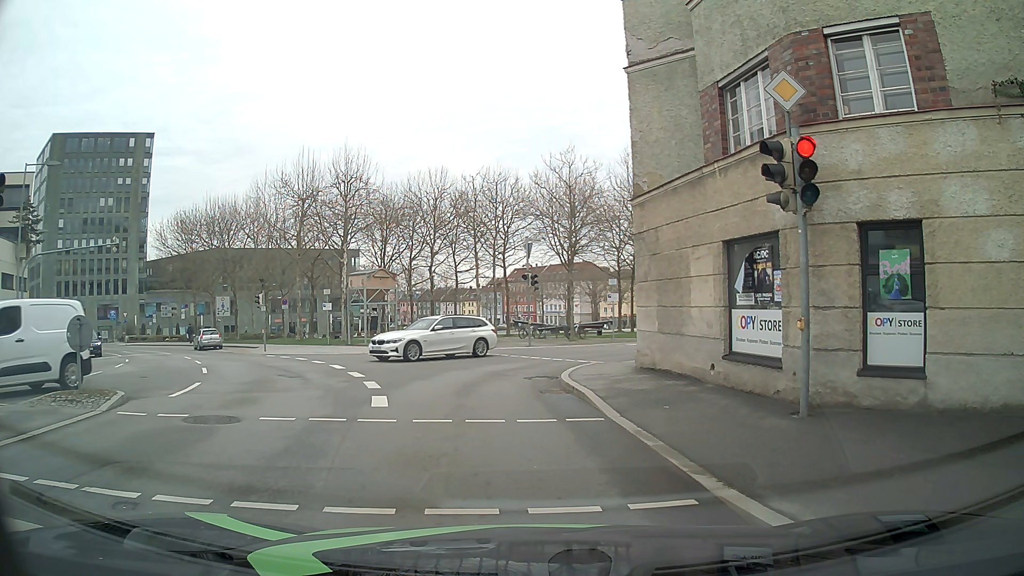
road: tertiary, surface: asphalt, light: Day
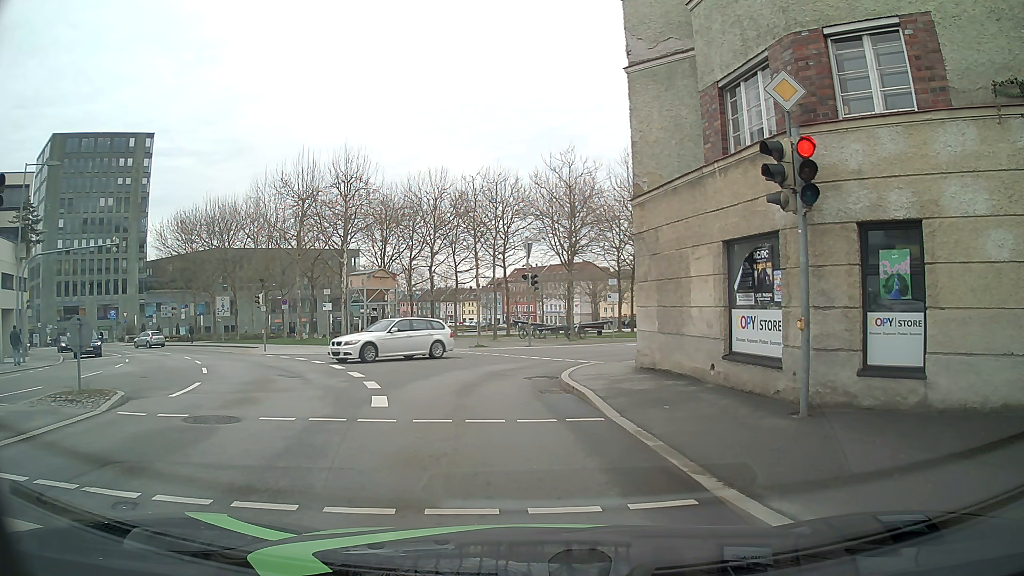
(0.0, 0.0) m; 0°
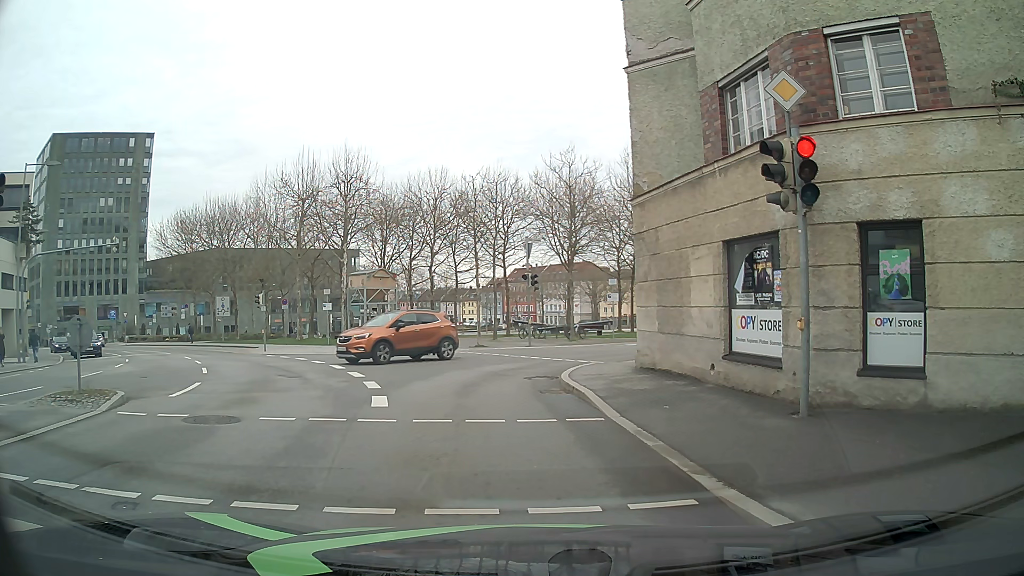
(0.0, 0.0) m; 0°
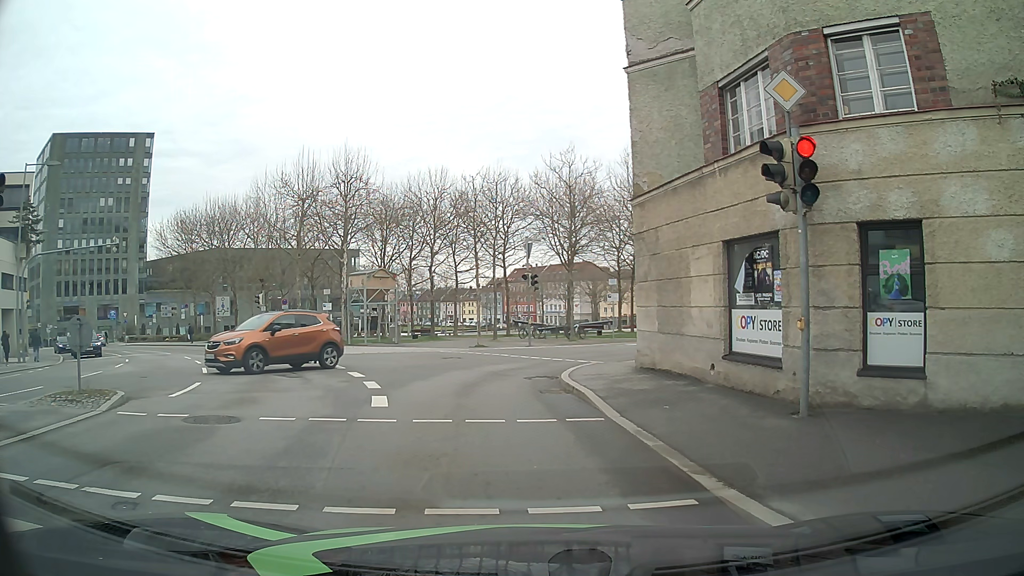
(0.0, 0.0) m; 0°
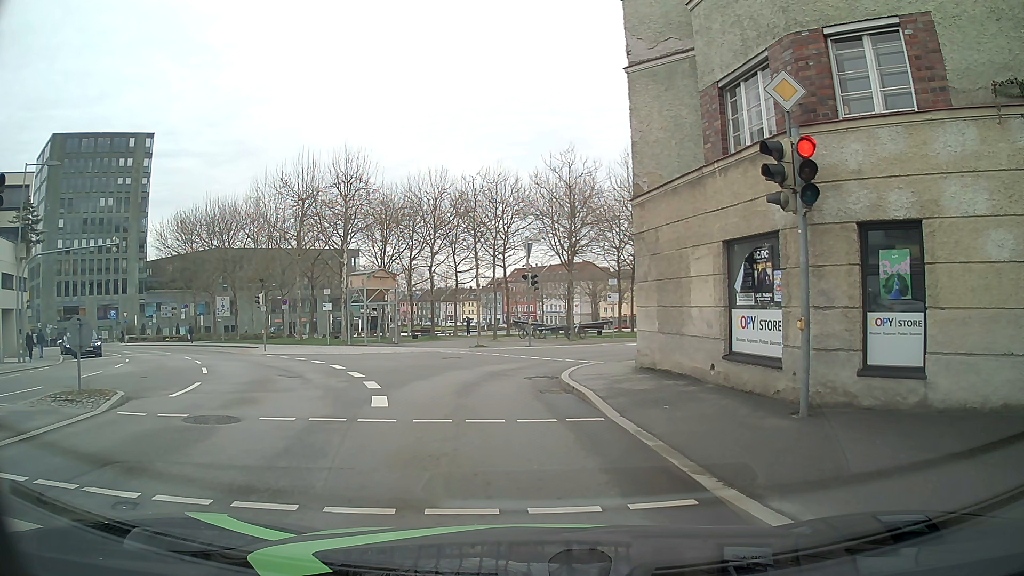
(0.0, 0.0) m; 0°
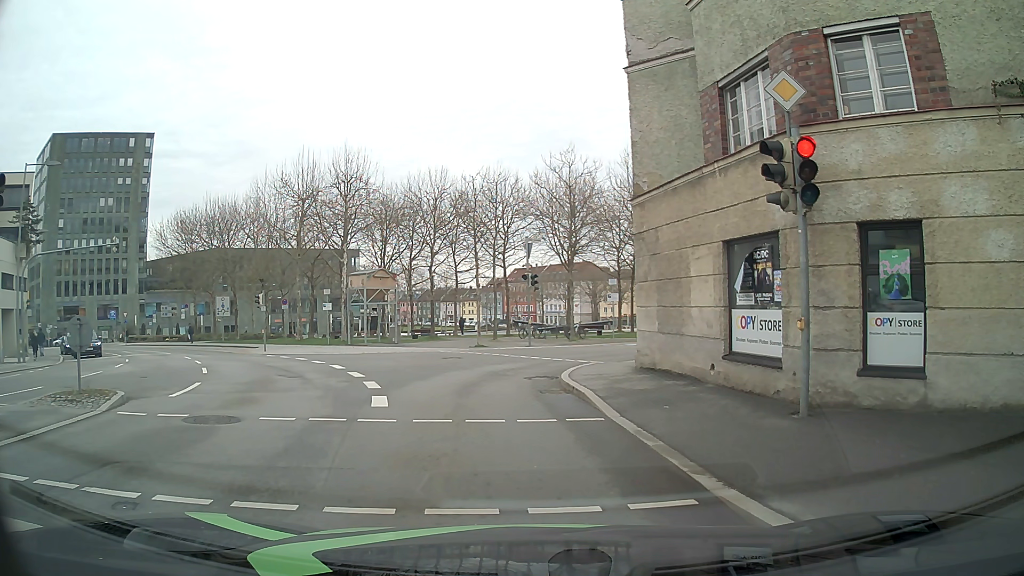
(0.0, 0.0) m; 0°
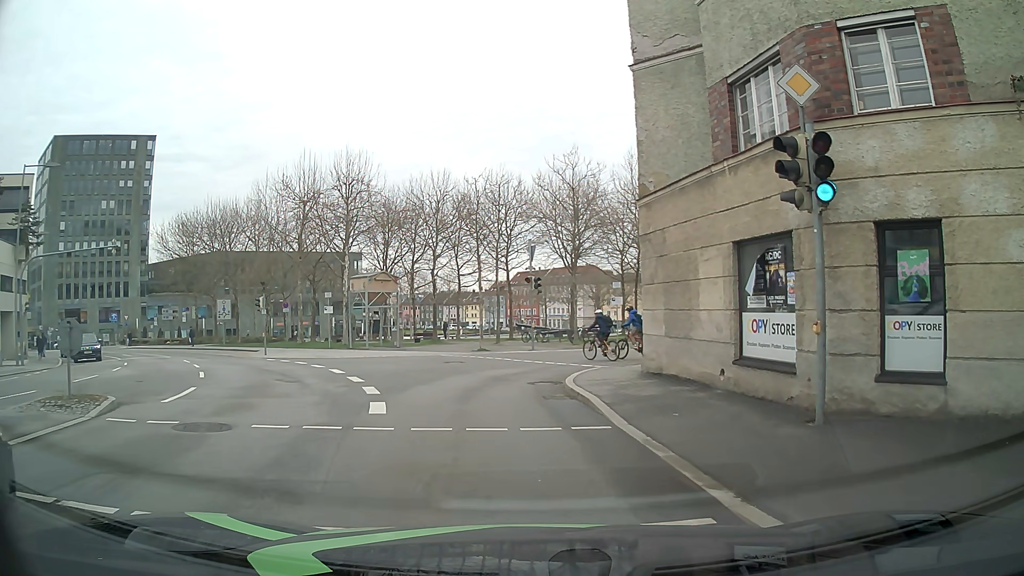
(0.0, +0.5) m; 0°
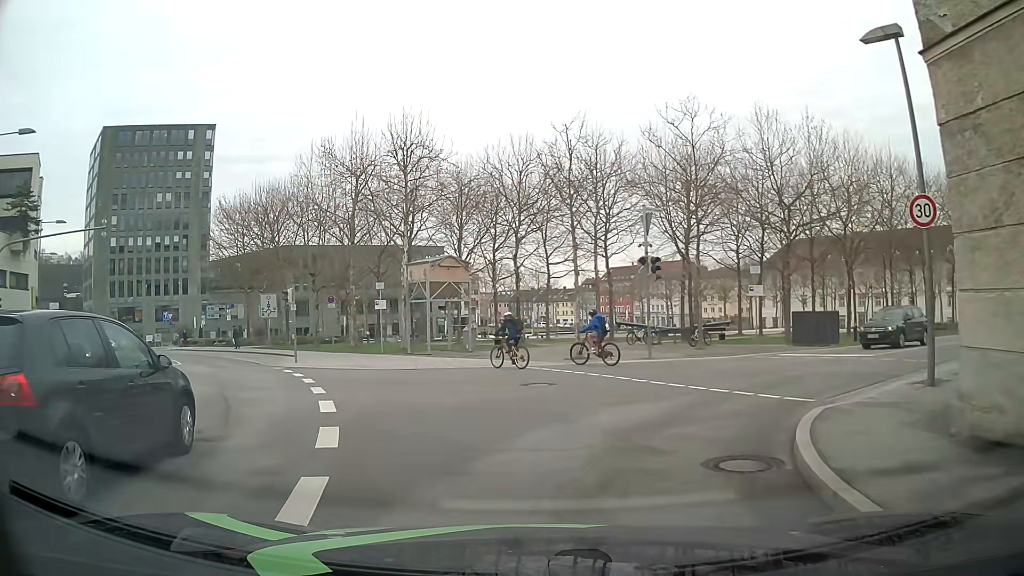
(-1.1, +8.9) m; -11°
(+1, +10) (+8, +17) (+16, +23) (+24, +29) (+32, +34) (+40, +40) (+49, +46) (+57, +52) (+65, +57) (+73, +64) m
